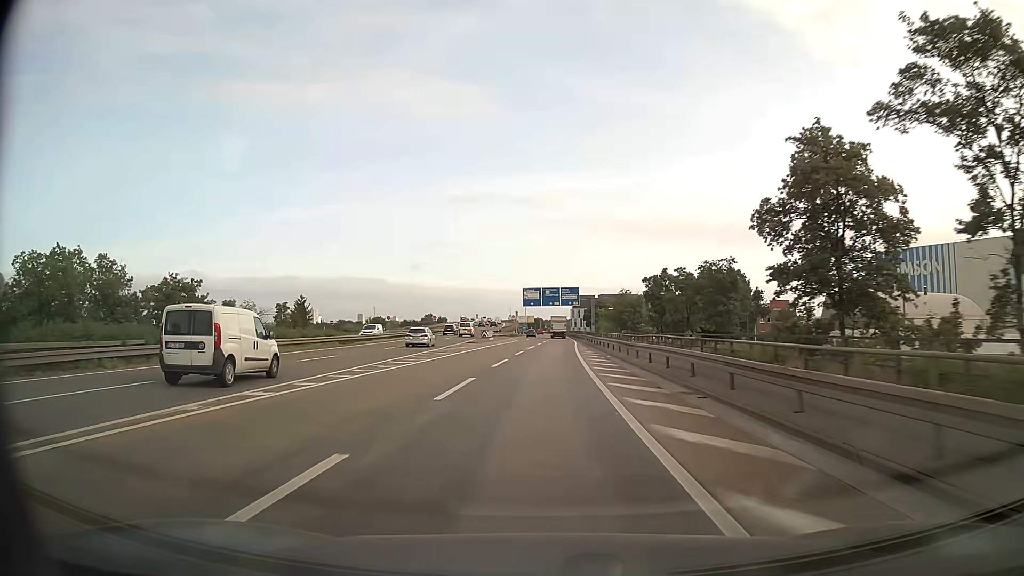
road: motorway_link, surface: asphalt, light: Day
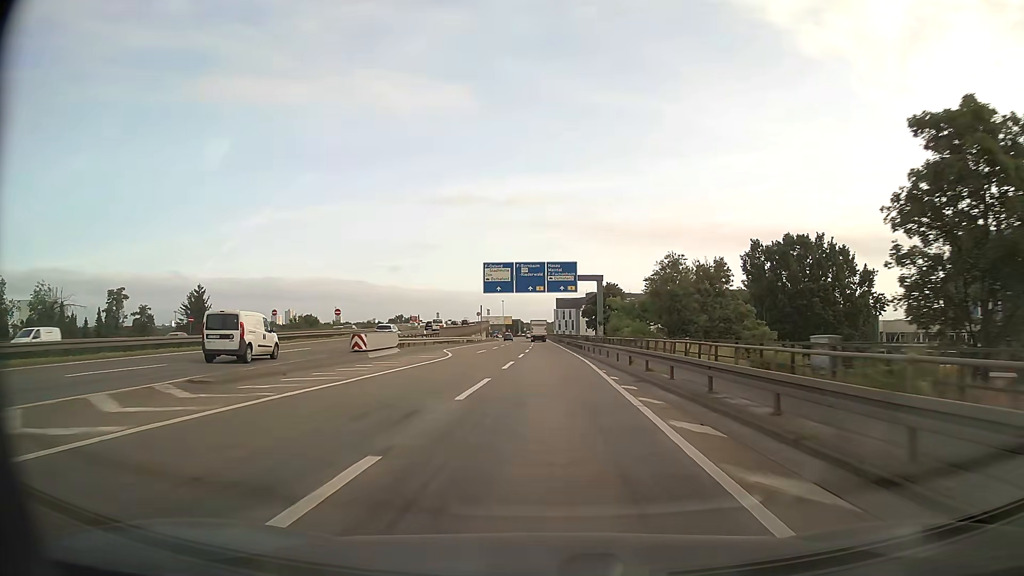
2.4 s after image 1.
(+0.6, +48.1) m; +2°
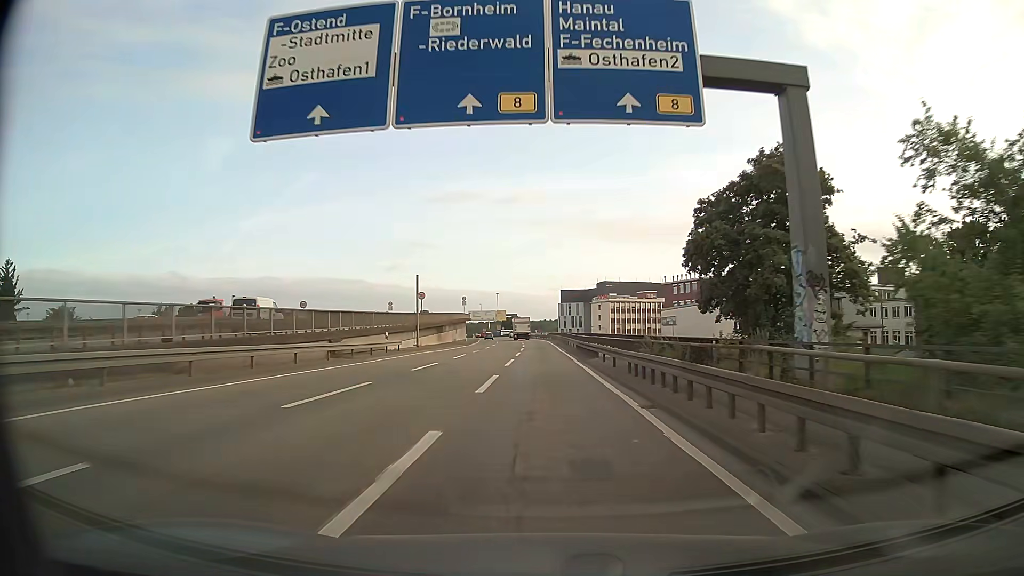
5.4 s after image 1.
(+0.2, +57.9) m; 0°
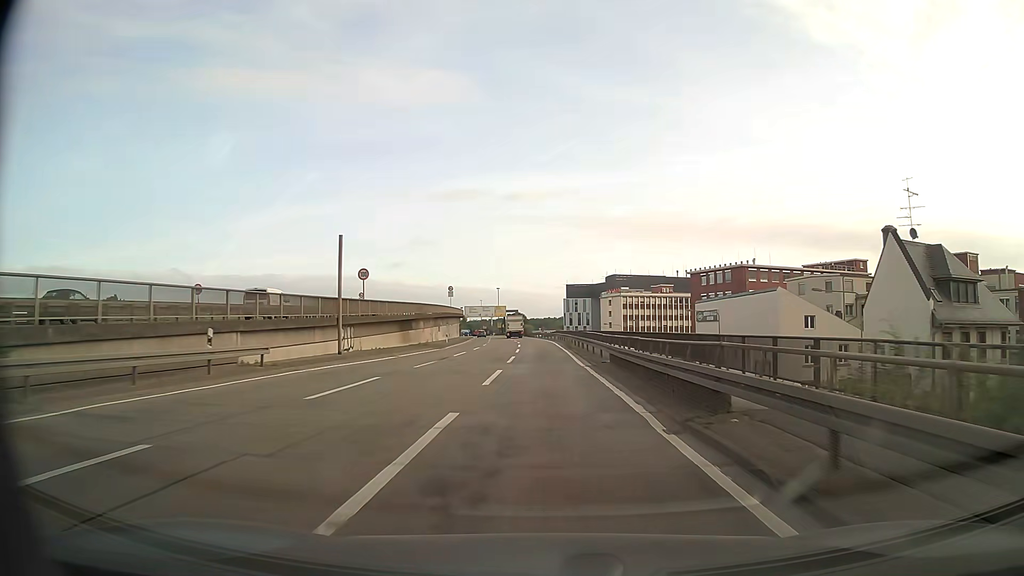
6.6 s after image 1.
(-0.1, +22.5) m; -1°
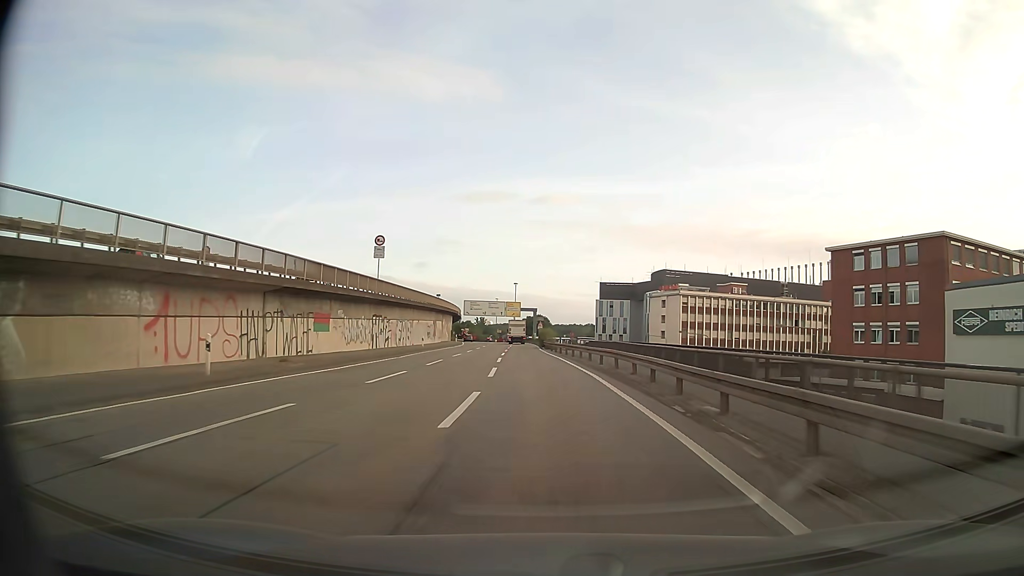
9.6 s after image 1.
(-0.2, +54.6) m; -2°
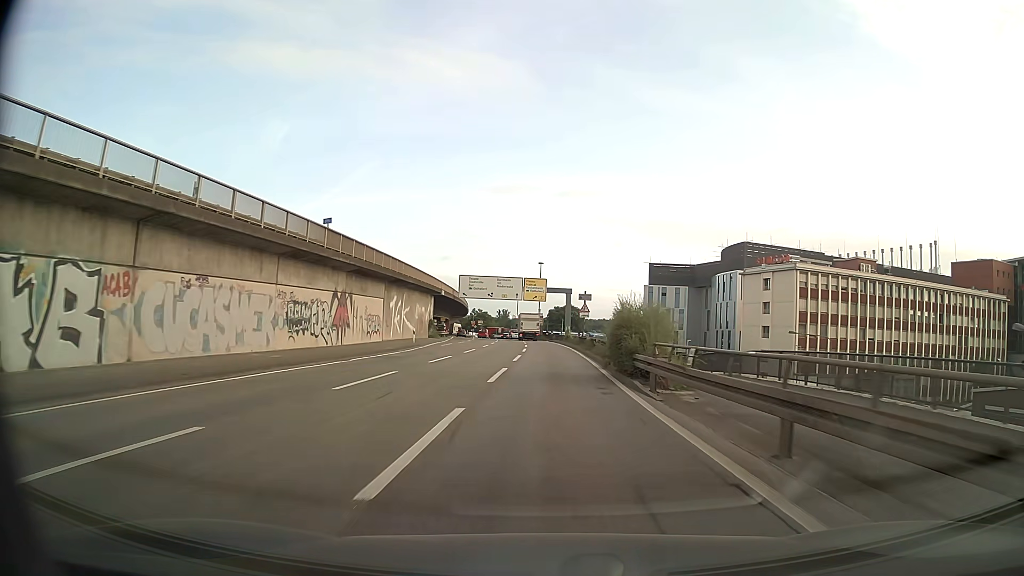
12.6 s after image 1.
(-1.5, +52.1) m; -2°
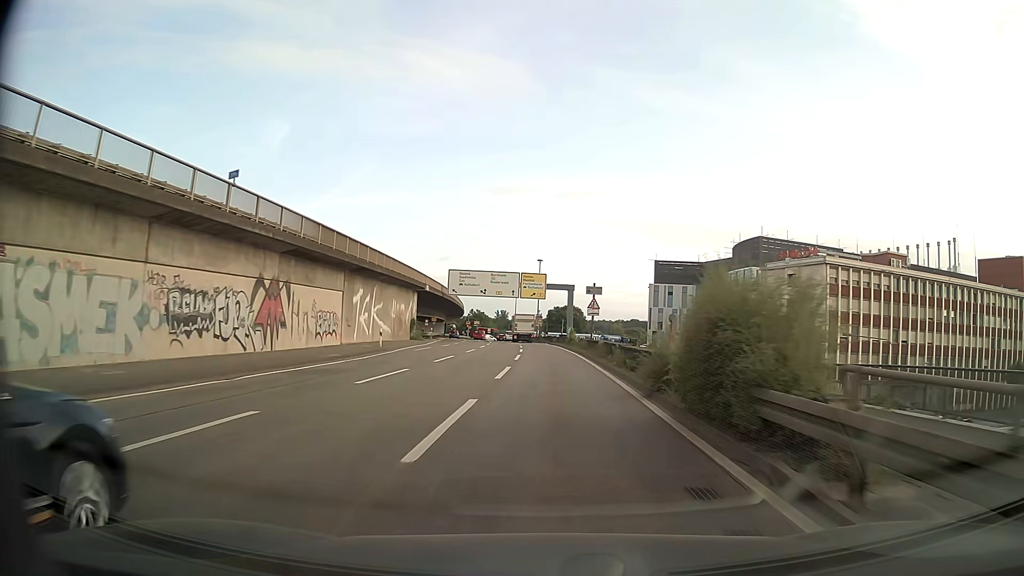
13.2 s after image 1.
(0.0, +10.2) m; 0°
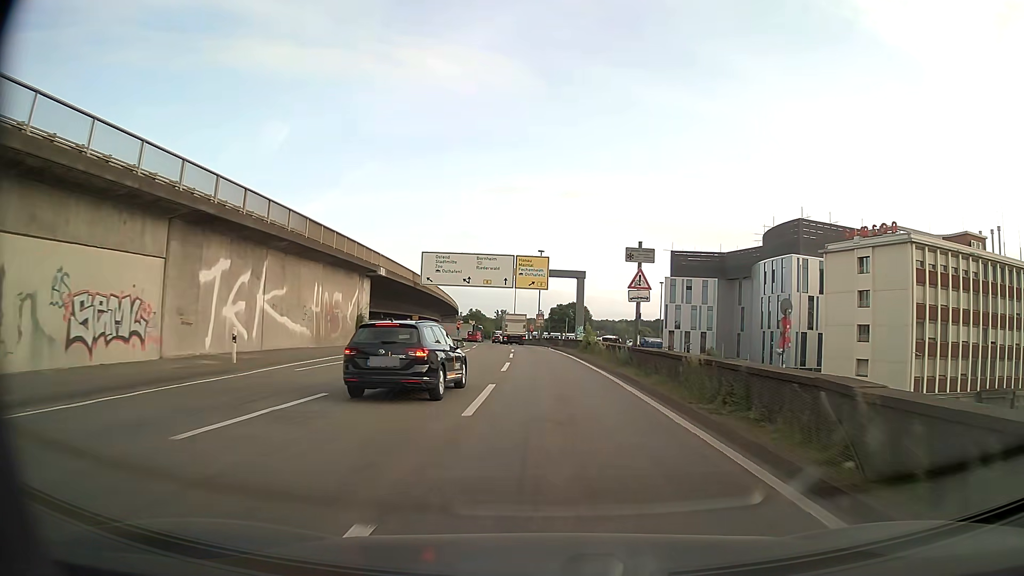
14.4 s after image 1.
(0.0, +20.0) m; 0°
(0, +10) (0, +20) (0, +30) (-1, +40) (-1, +50) (-1, +60) (-2, +70) (-3, +80) (-4, +90) (-5, +100) m
